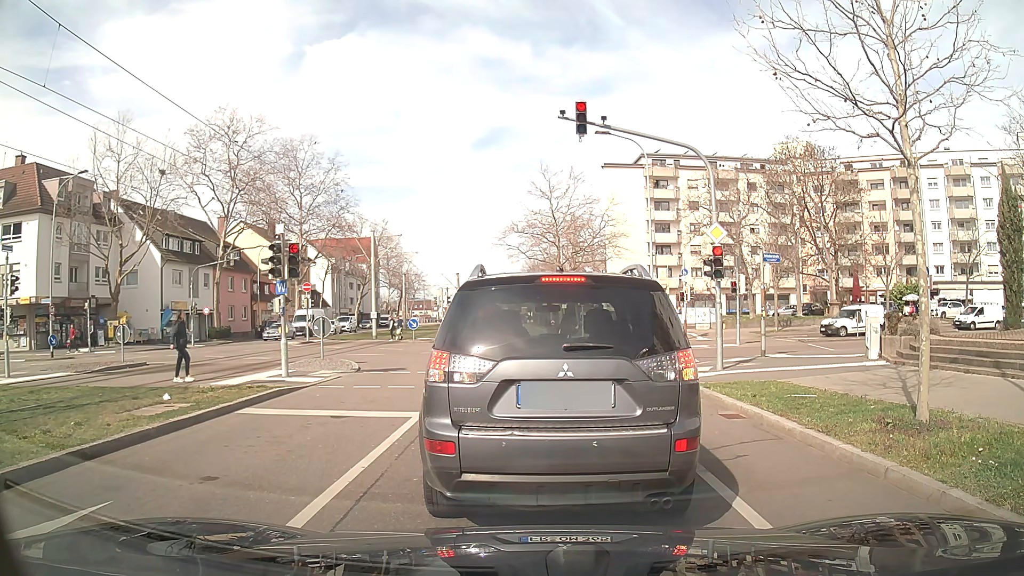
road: tertiary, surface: asphalt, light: Day
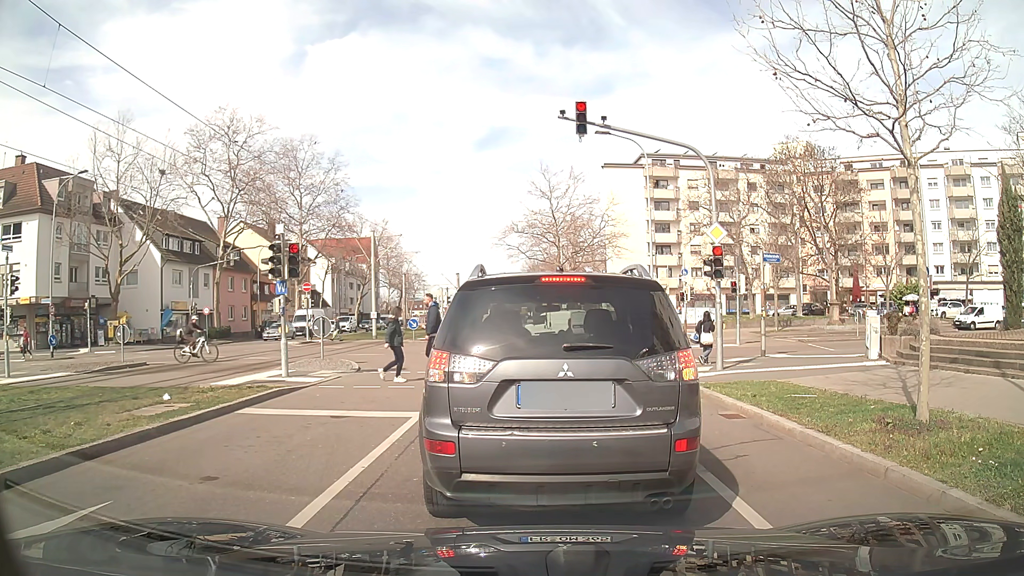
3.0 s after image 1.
(0.0, 0.0) m; 0°
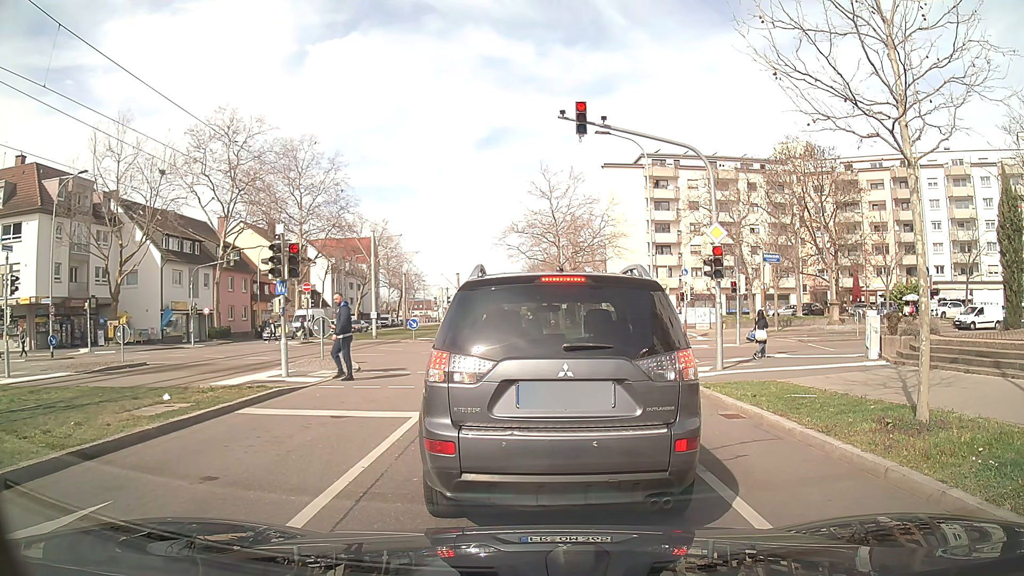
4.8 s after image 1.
(0.0, 0.0) m; 0°
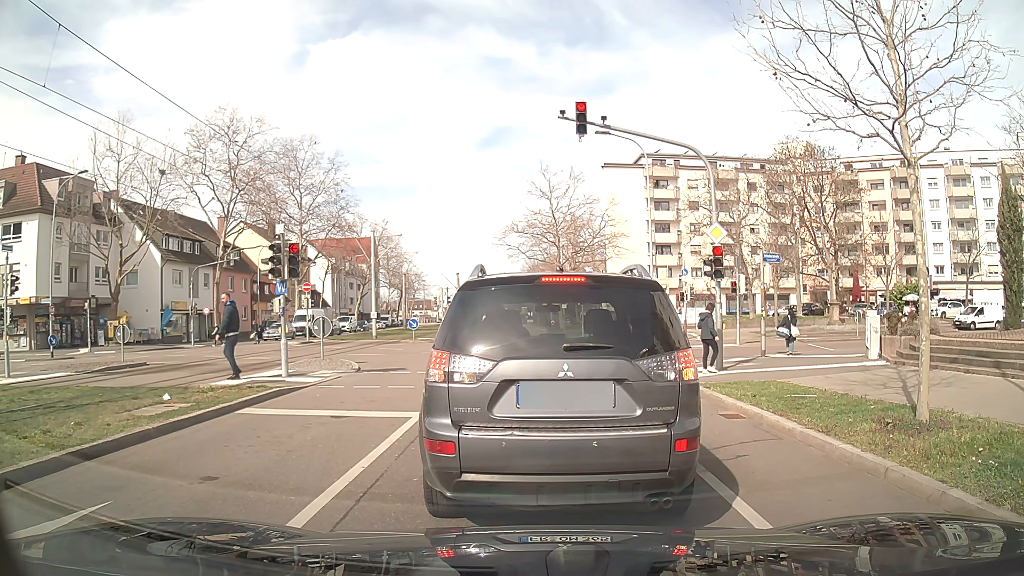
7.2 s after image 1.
(0.0, 0.0) m; 0°
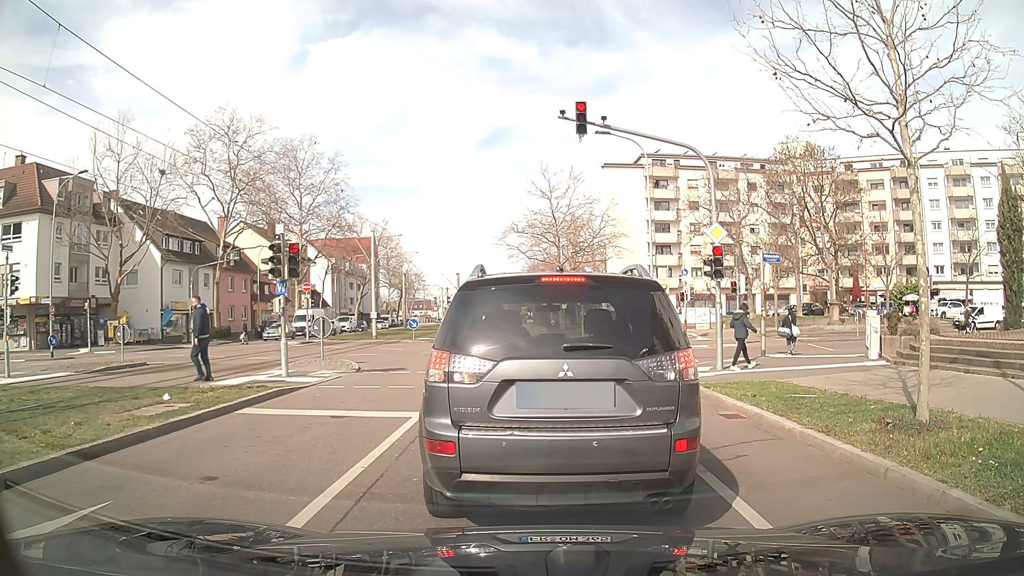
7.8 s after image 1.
(0.0, 0.0) m; 0°
